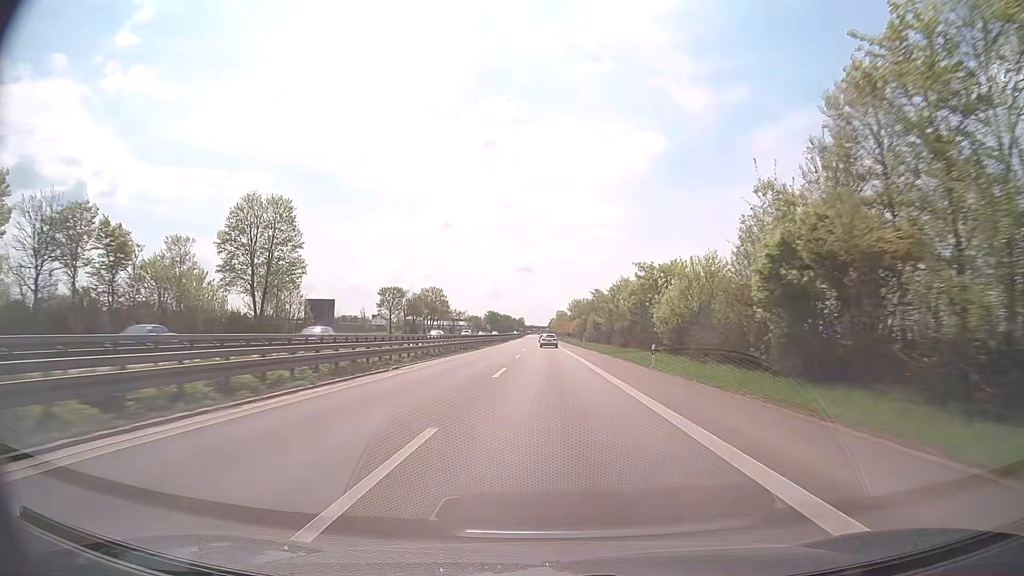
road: trunk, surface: asphalt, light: Day
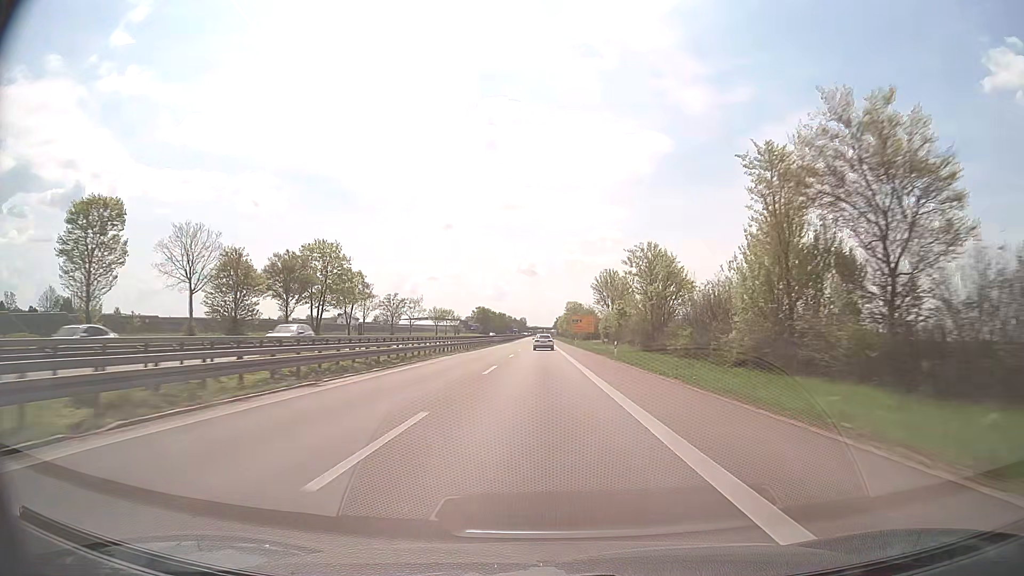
(-0.3, +87.8) m; 0°
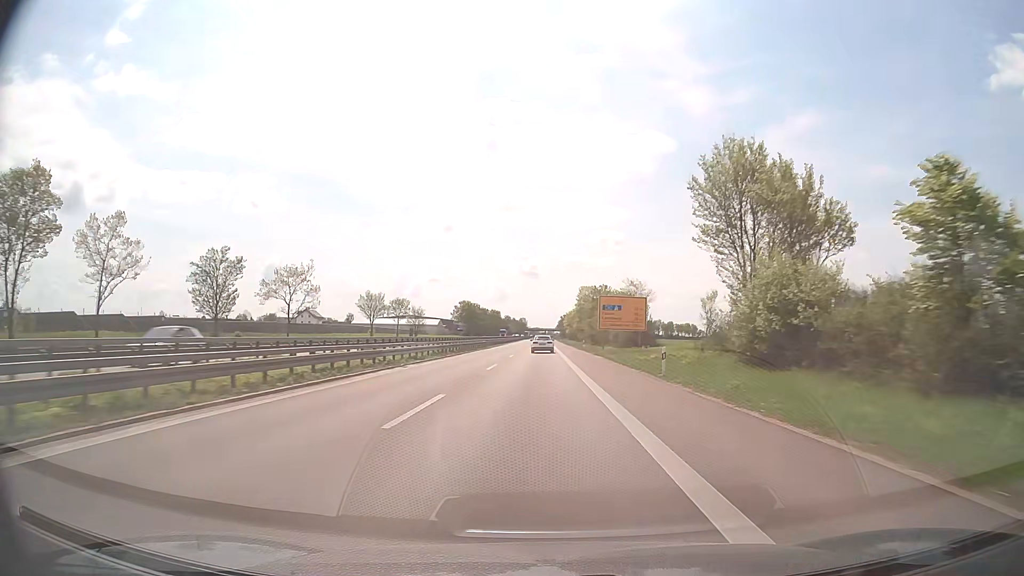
(-0.1, +68.0) m; 0°
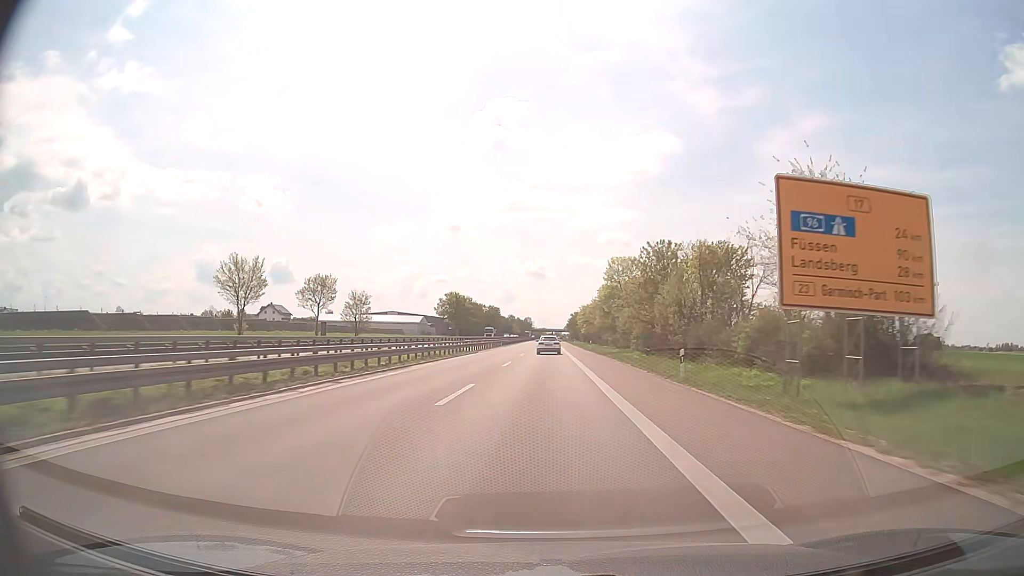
(-0.3, +50.8) m; -1°
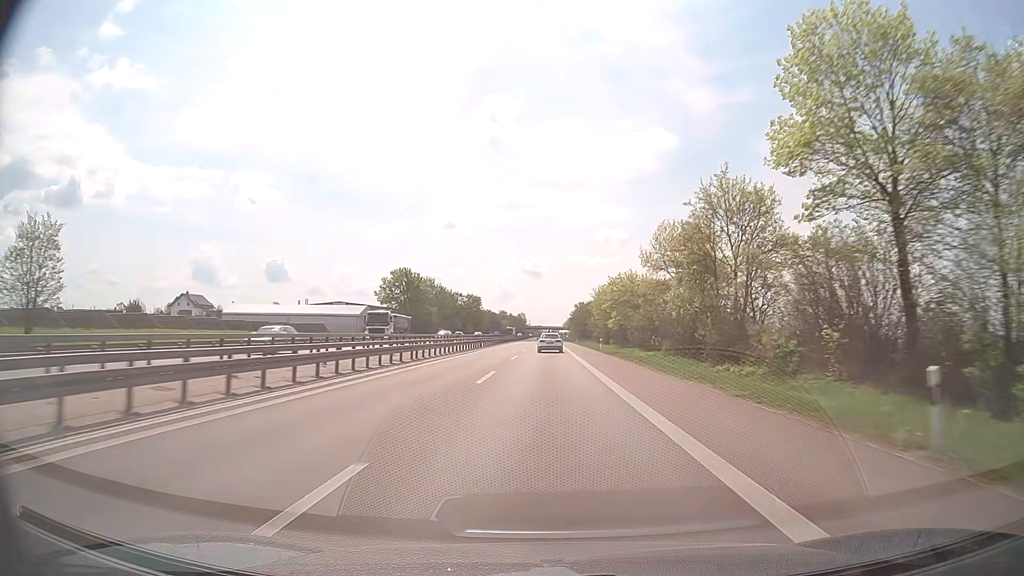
(+0.1, +66.4) m; 0°
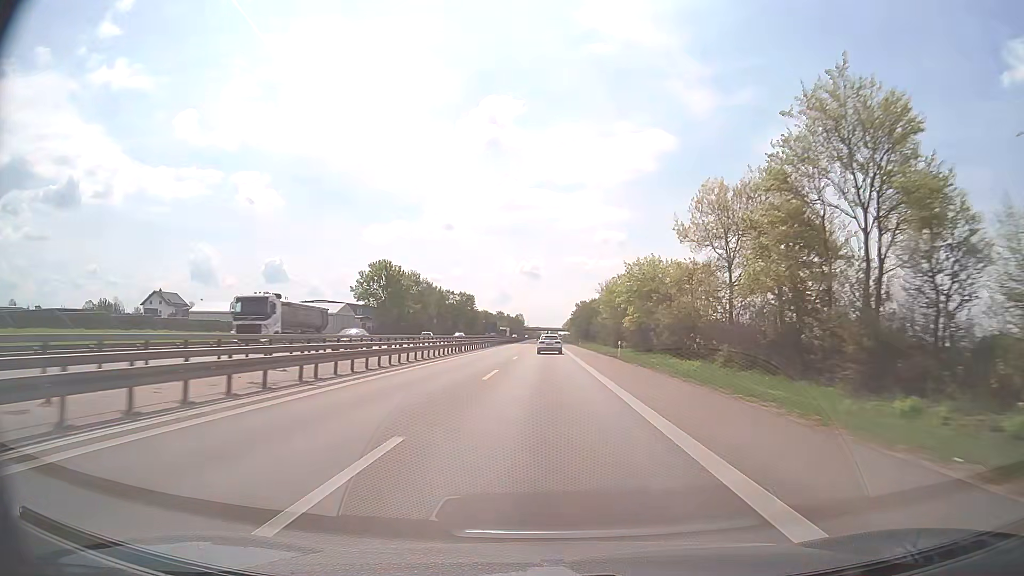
(0.0, +16.0) m; 0°
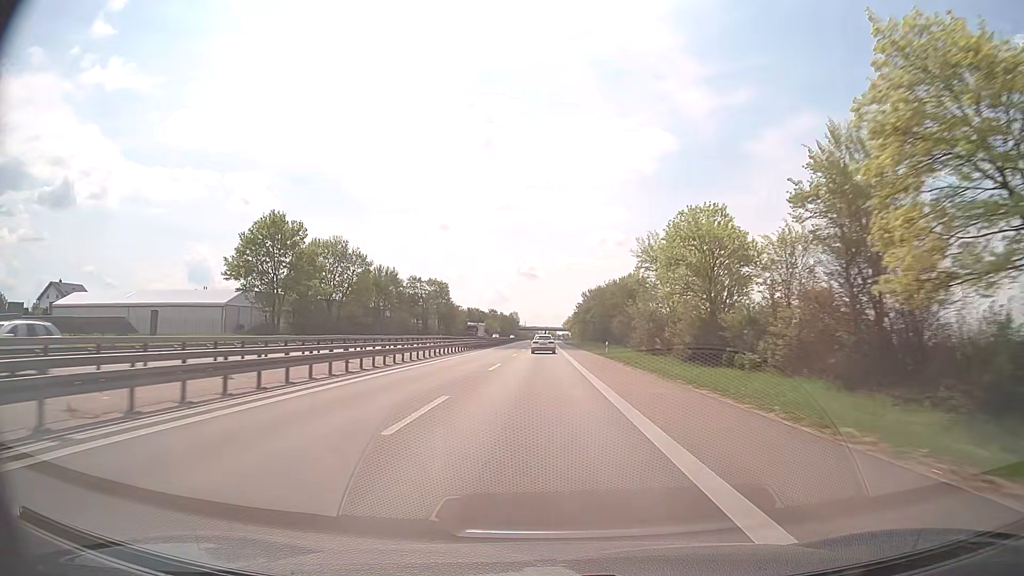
(+0.3, +47.5) m; 0°
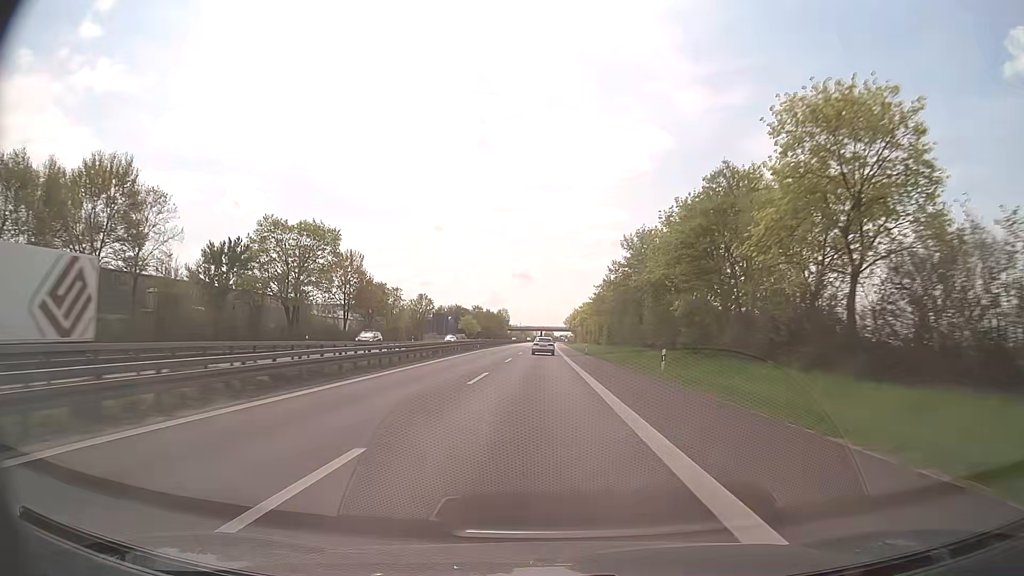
(-0.1, +79.2) m; 0°
(0, +10) (0, +20) (0, +30) (0, +40) (0, +50) (0, +60) (0, +70) (0, +80) (0, +90) (0, +100) m
